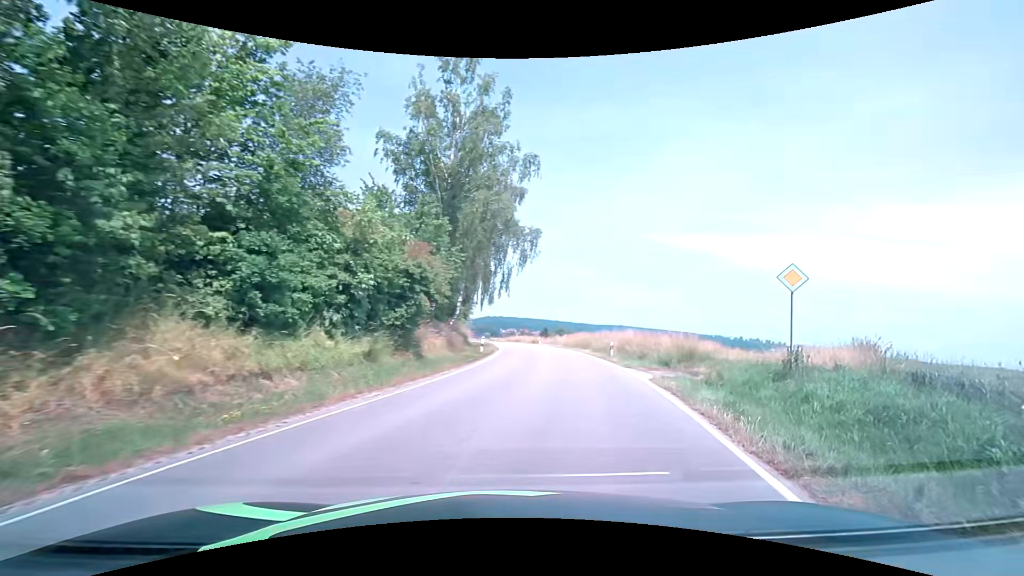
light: Day
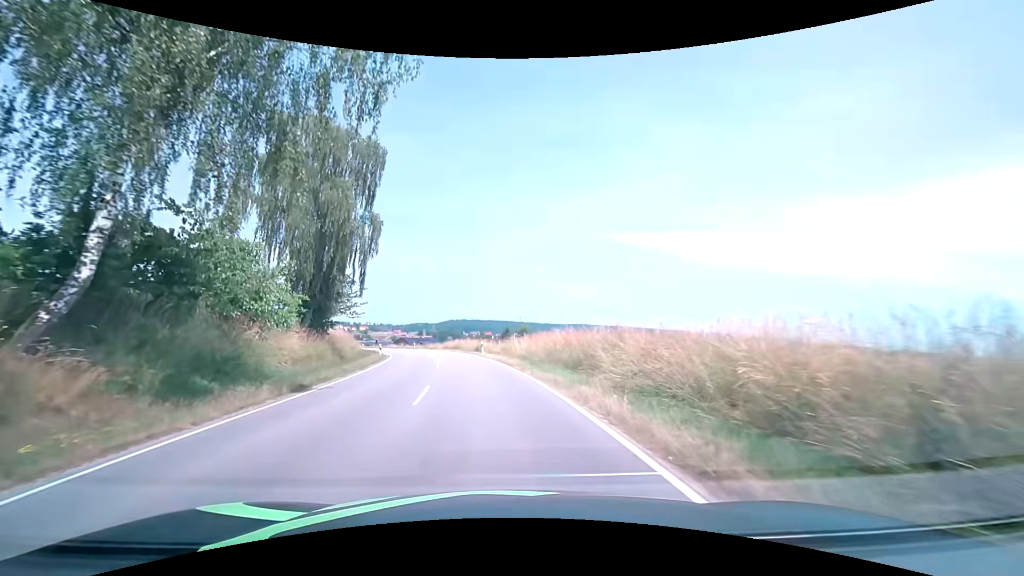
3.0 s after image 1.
(+4.1, +30.1) m; +5°
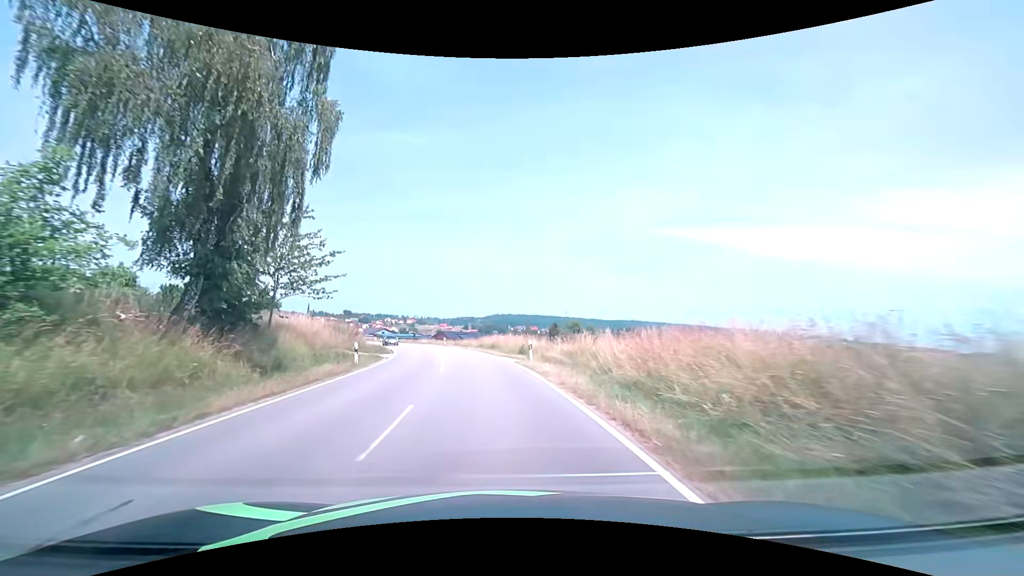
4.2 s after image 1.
(-0.8, +16.8) m; -5°
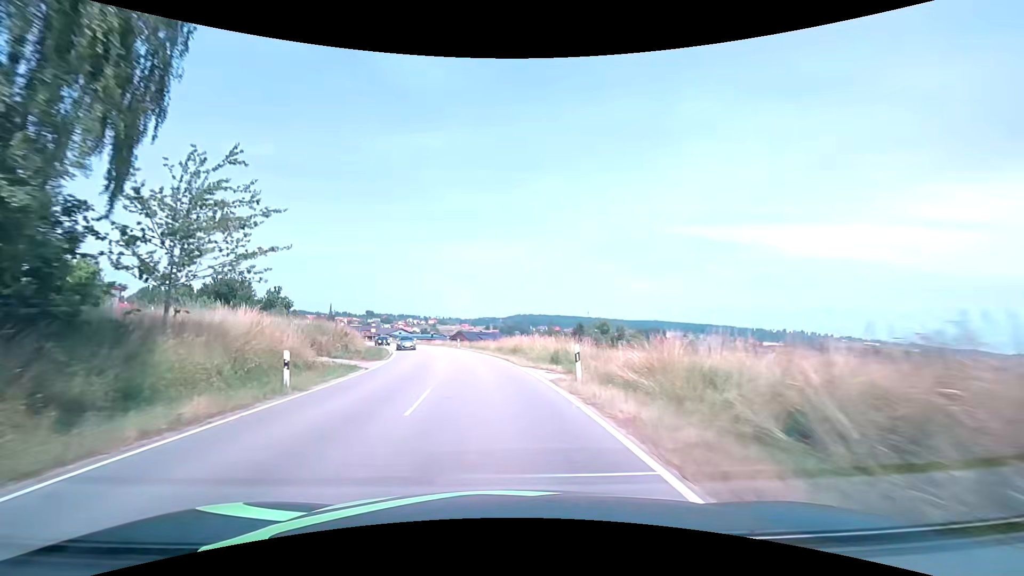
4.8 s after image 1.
(-0.2, +9.1) m; -2°
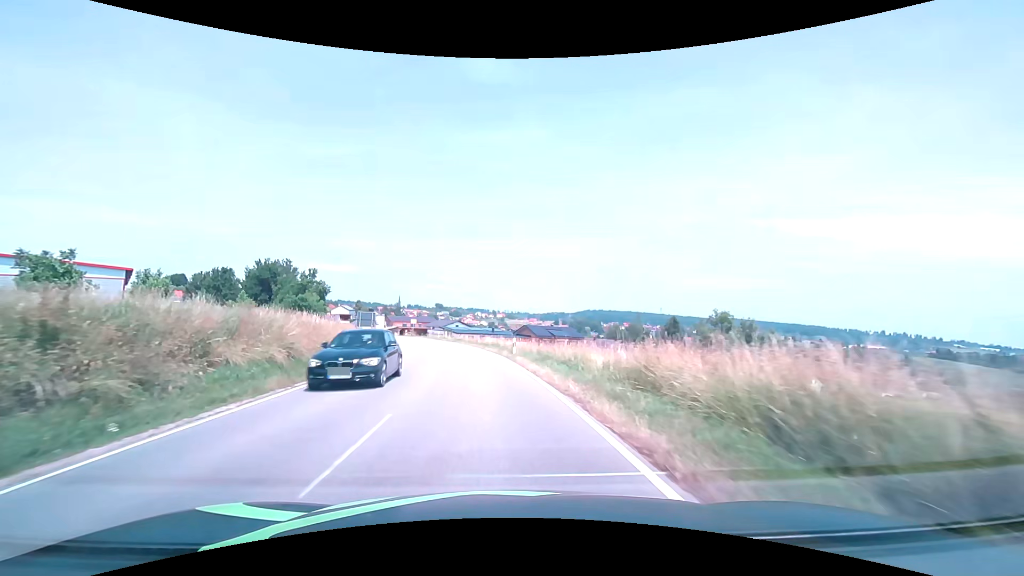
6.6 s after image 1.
(-1.8, +28.1) m; -8°
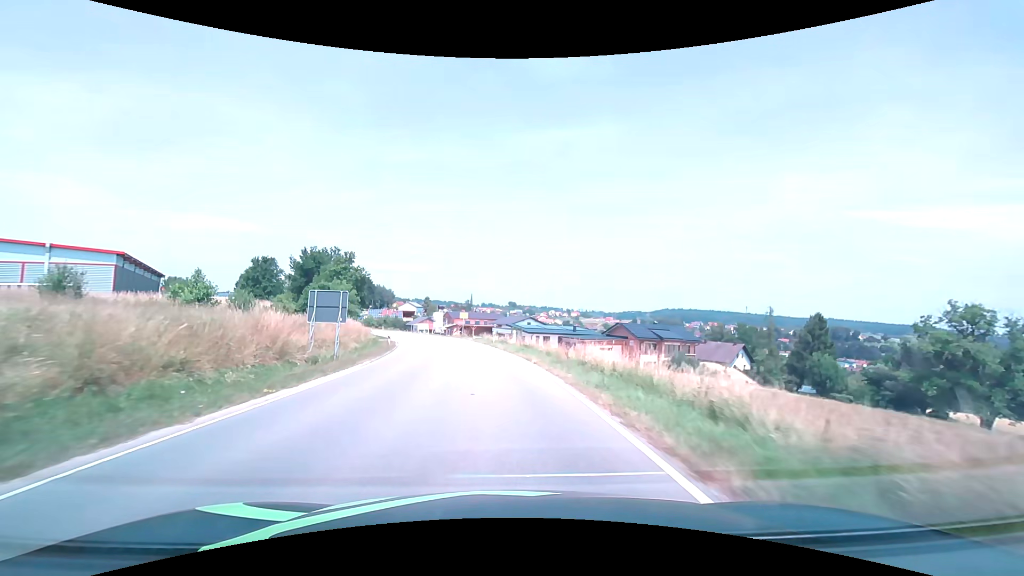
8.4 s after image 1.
(-2.2, +28.2) m; -8°
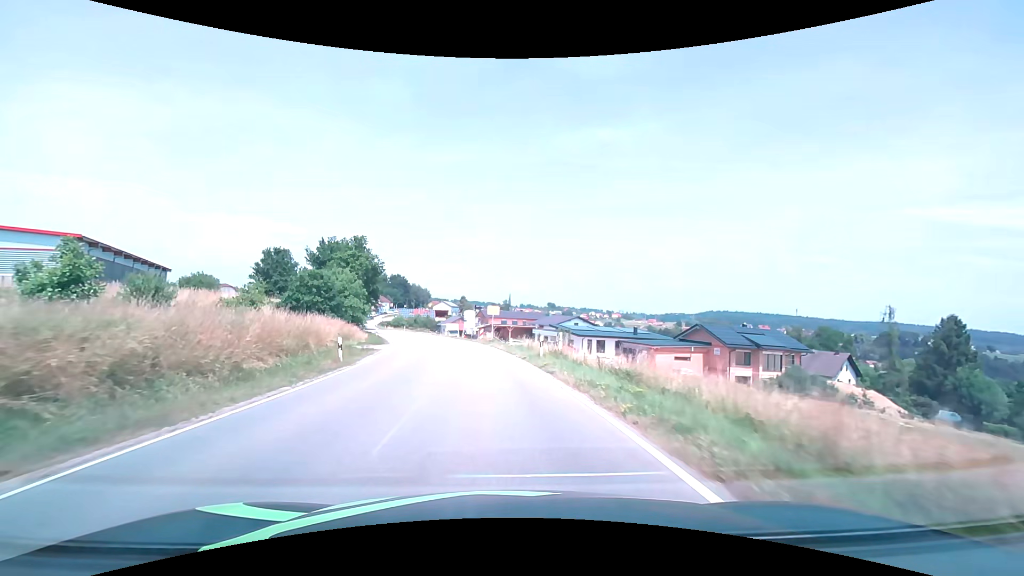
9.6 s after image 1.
(-0.7, +18.3) m; -4°
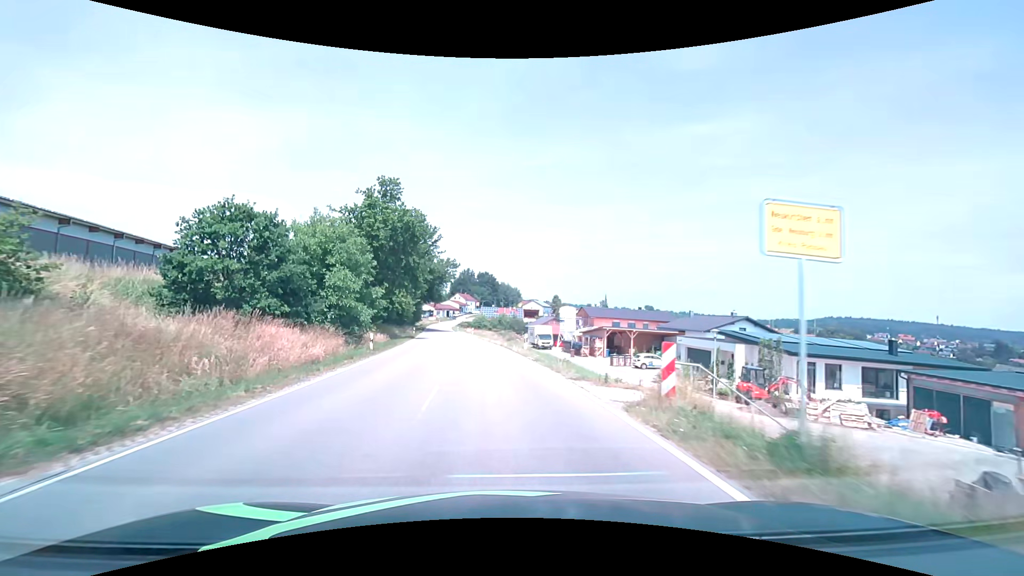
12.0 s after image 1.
(-3.2, +33.6) m; -10°
(0, +10) (-1, +20) (-2, +30) (-3, +40) (-5, +50) (-6, +60) (-8, +70) (-9, +79) (-11, +89) (-12, +99) m
